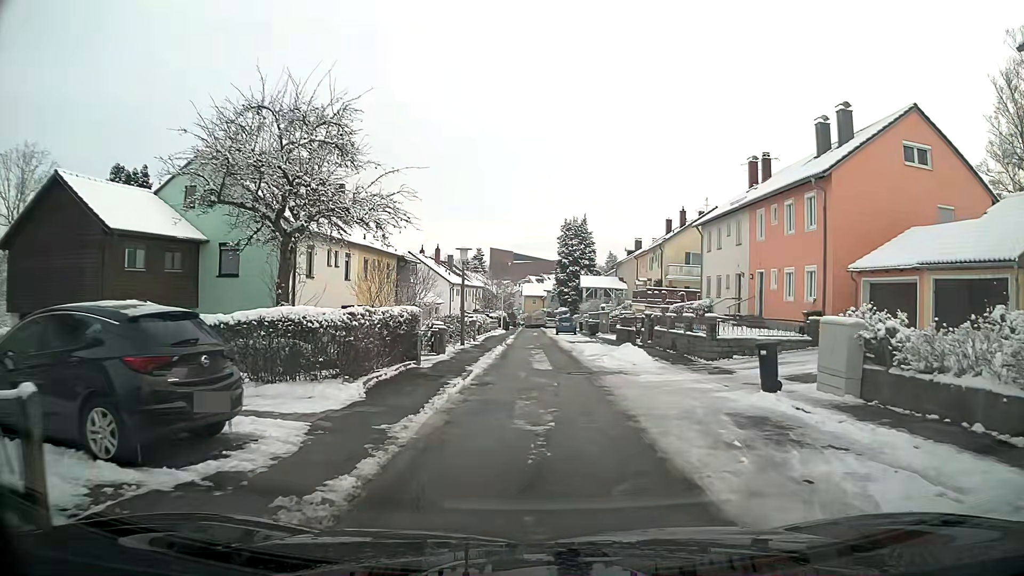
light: Day
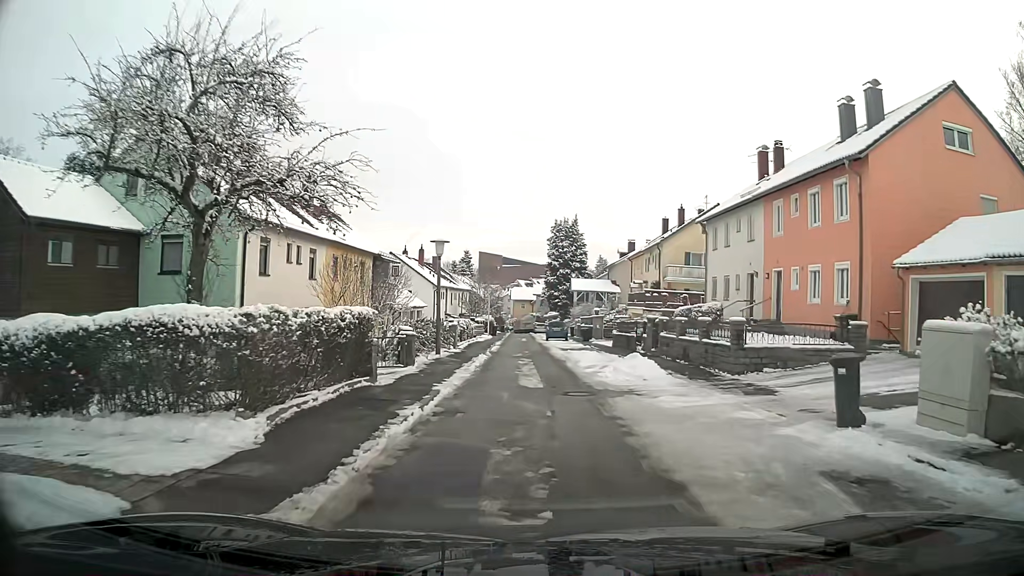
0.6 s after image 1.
(0.0, +3.7) m; 0°
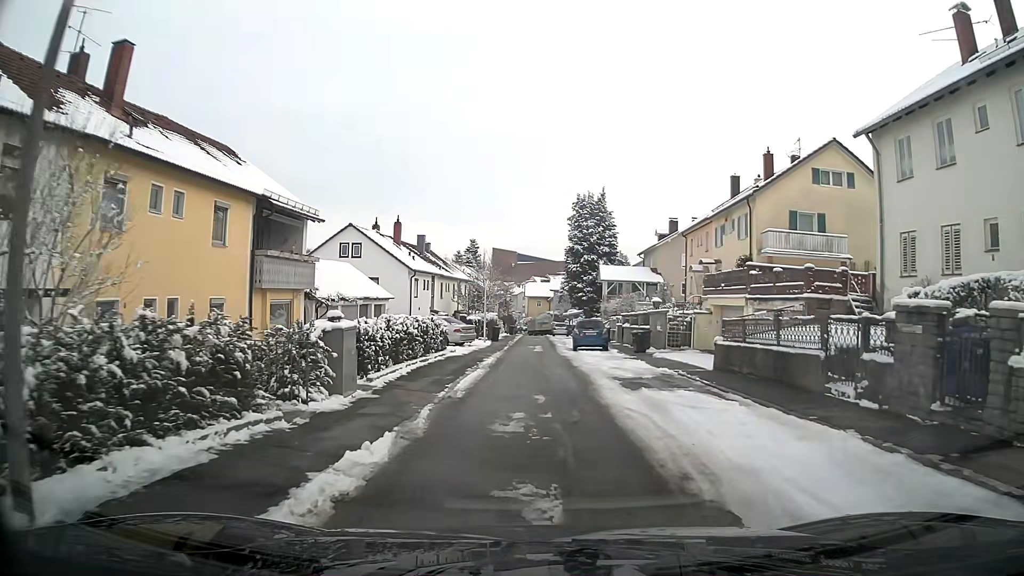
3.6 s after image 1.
(-0.1, +19.2) m; -1°
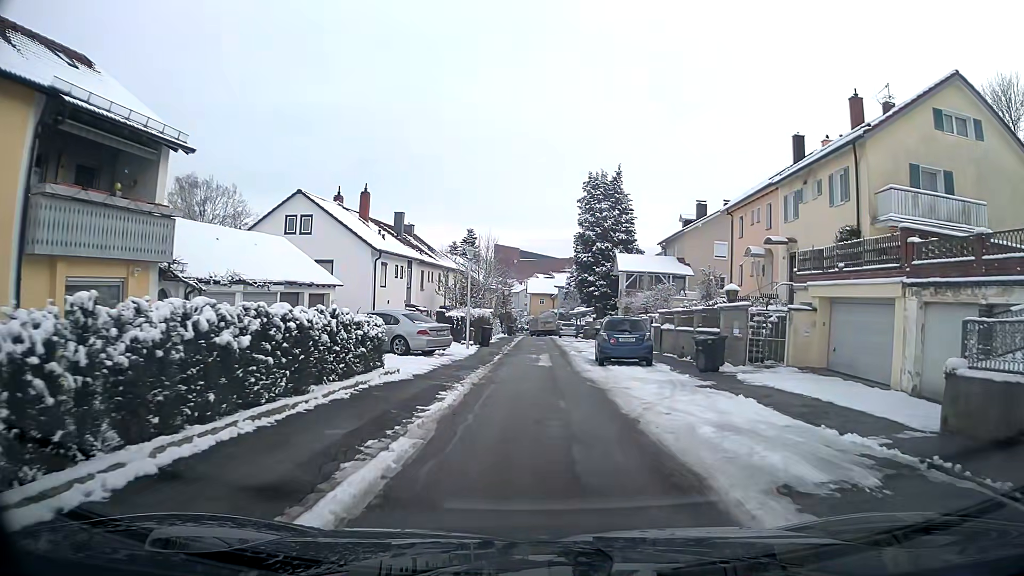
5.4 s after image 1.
(0.0, +11.2) m; 0°
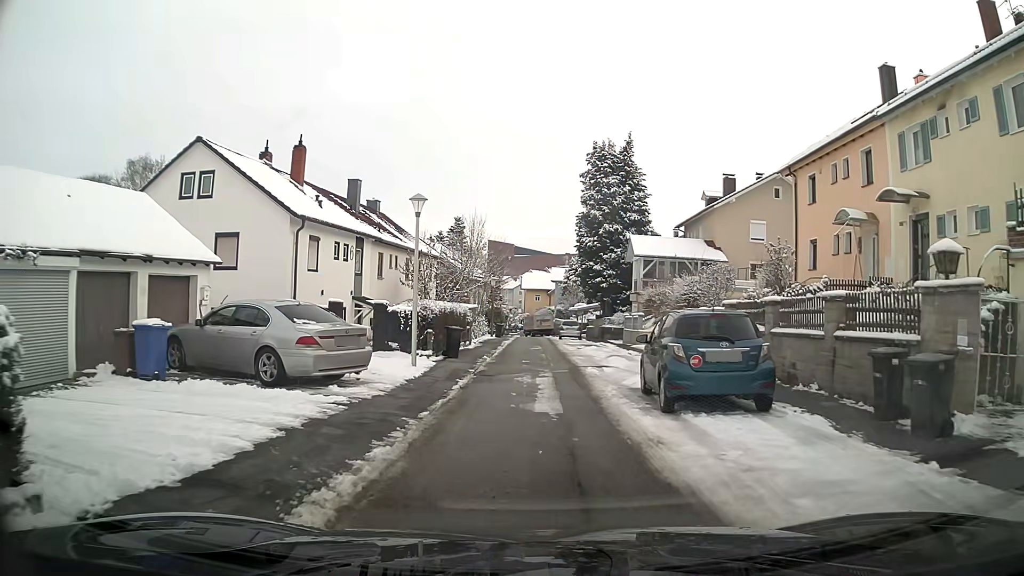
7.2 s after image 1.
(0.0, +11.0) m; 0°
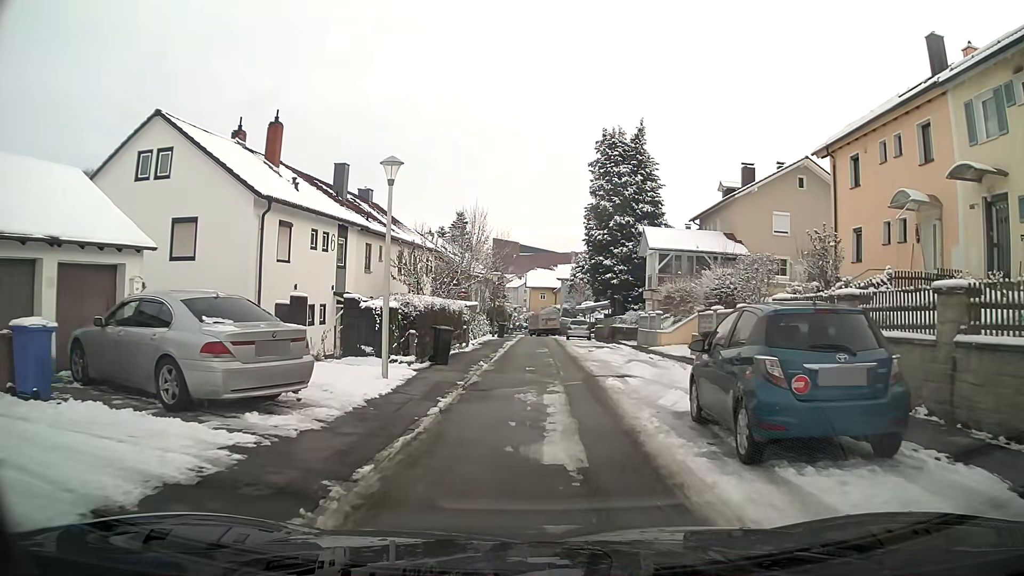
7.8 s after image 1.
(0.0, +3.6) m; 0°
(0, +10) (0, +20) (0, +30) (0, +40) (0, +50) (0, +60) (0, +70) (-2, +80) (-4, +90) (-6, +99) m
